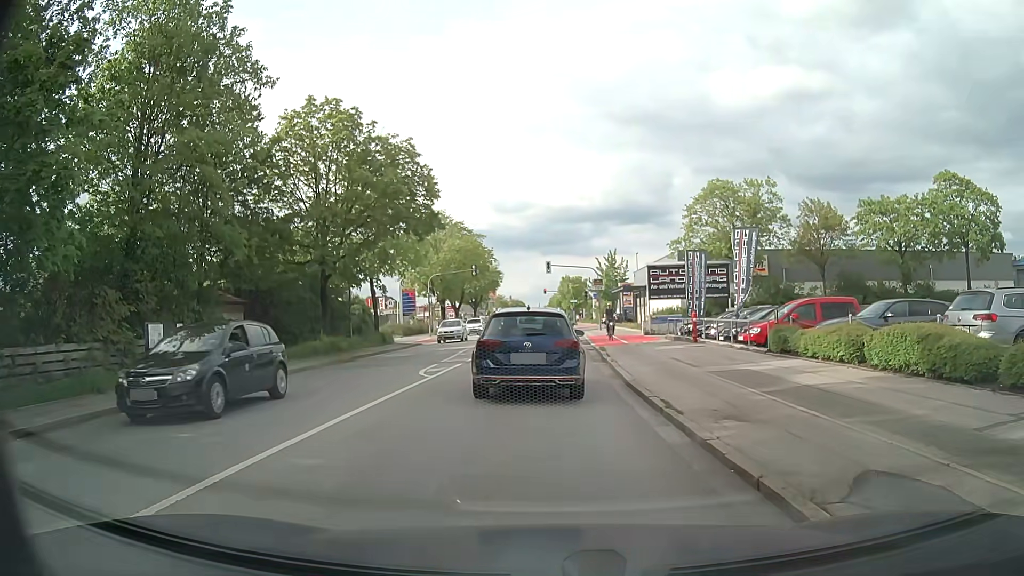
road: secondary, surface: asphalt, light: Day
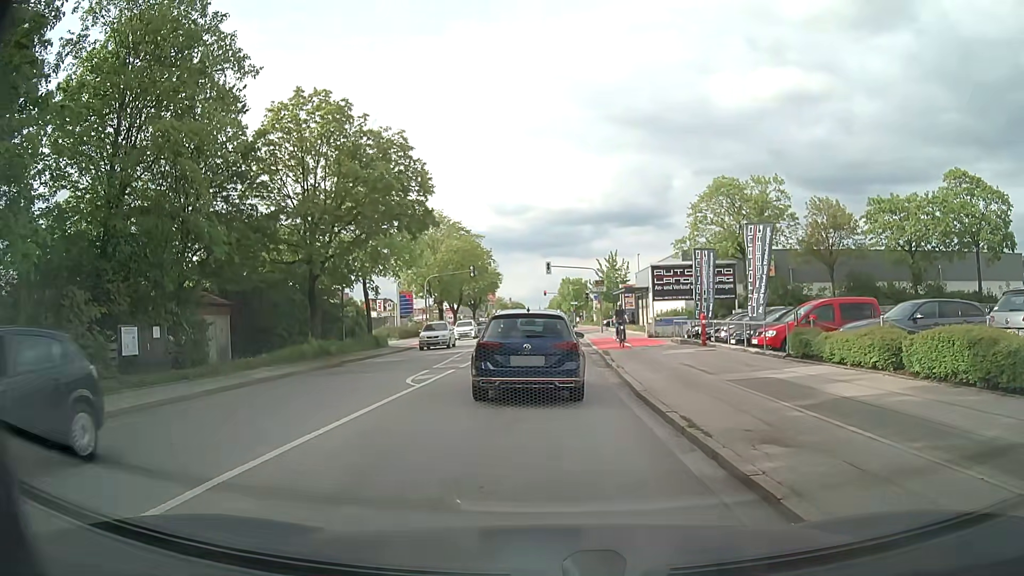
(0.0, +1.6) m; -1°
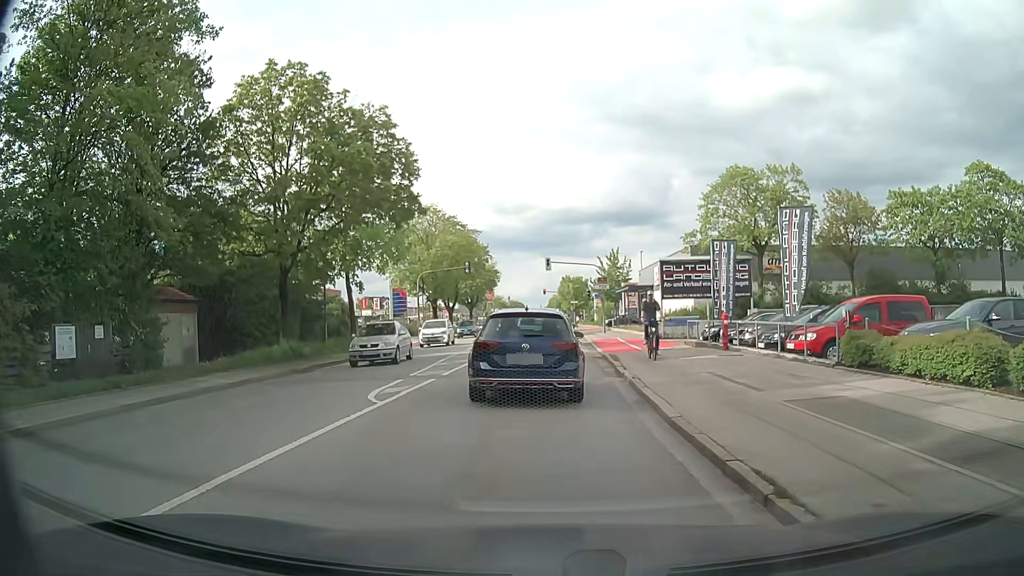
(0.0, +3.2) m; 0°
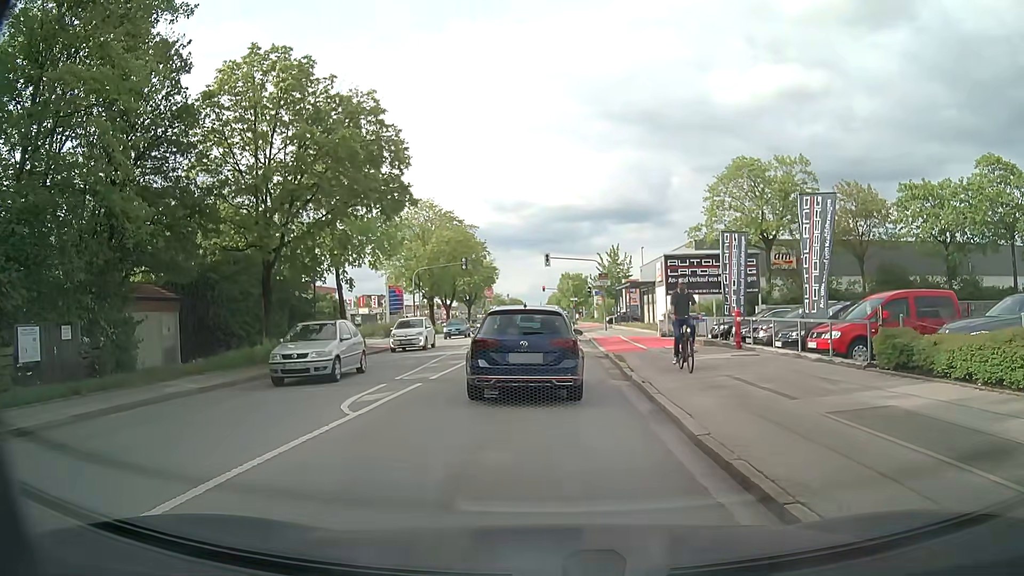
(0.0, +1.5) m; +2°
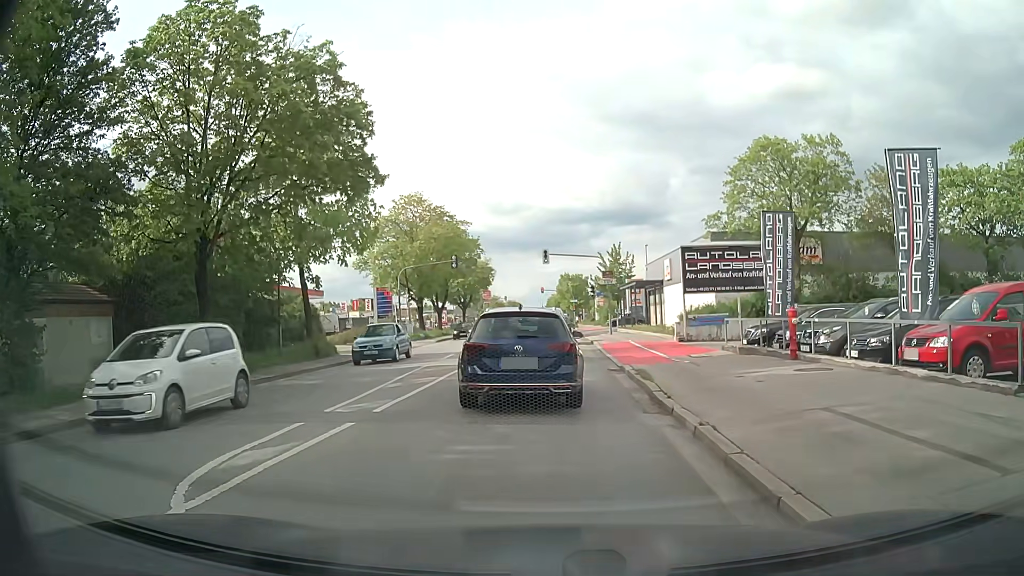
(-0.1, +4.8) m; -2°
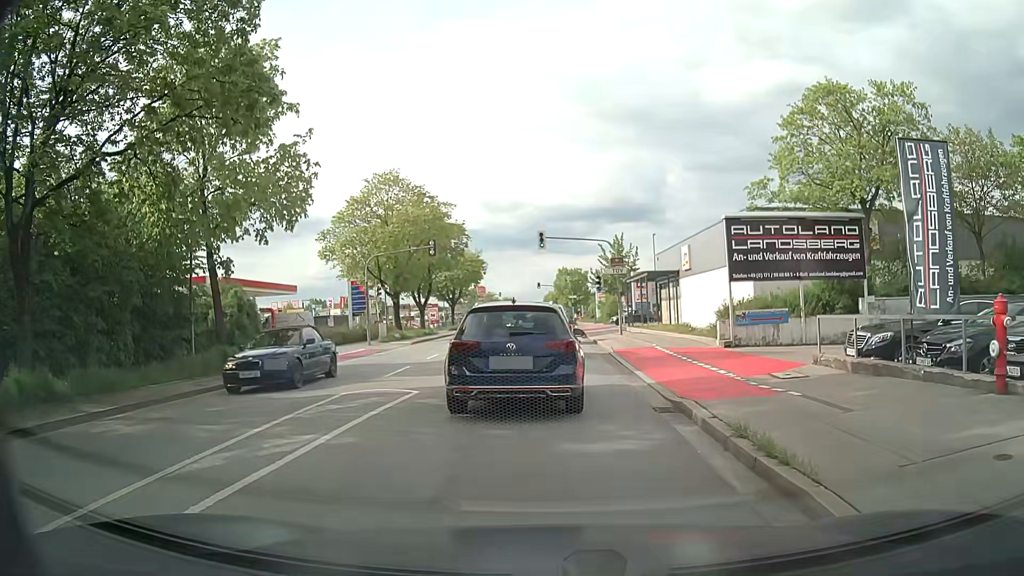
(+0.1, +8.0) m; -1°
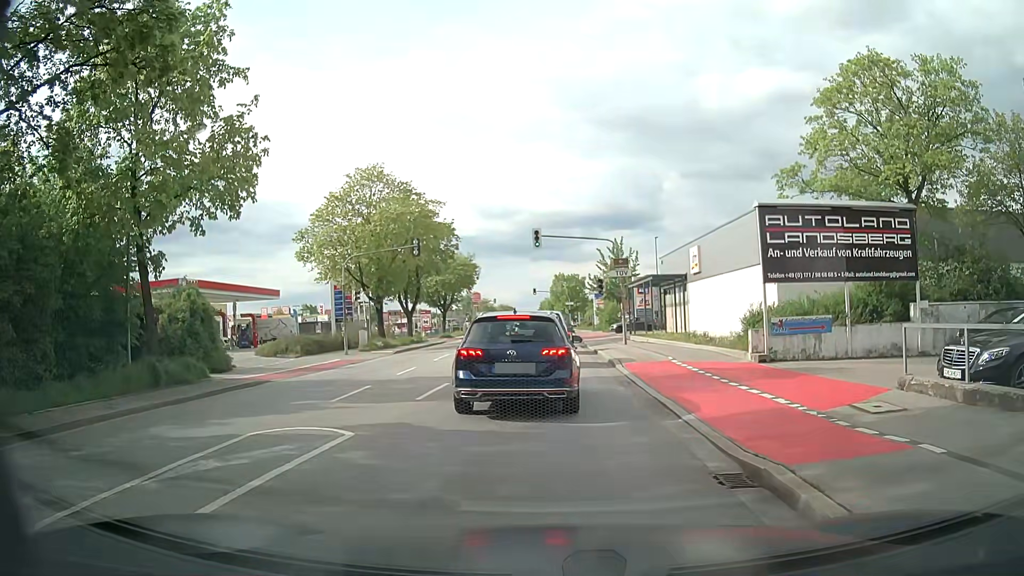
(+0.1, +3.9) m; +1°
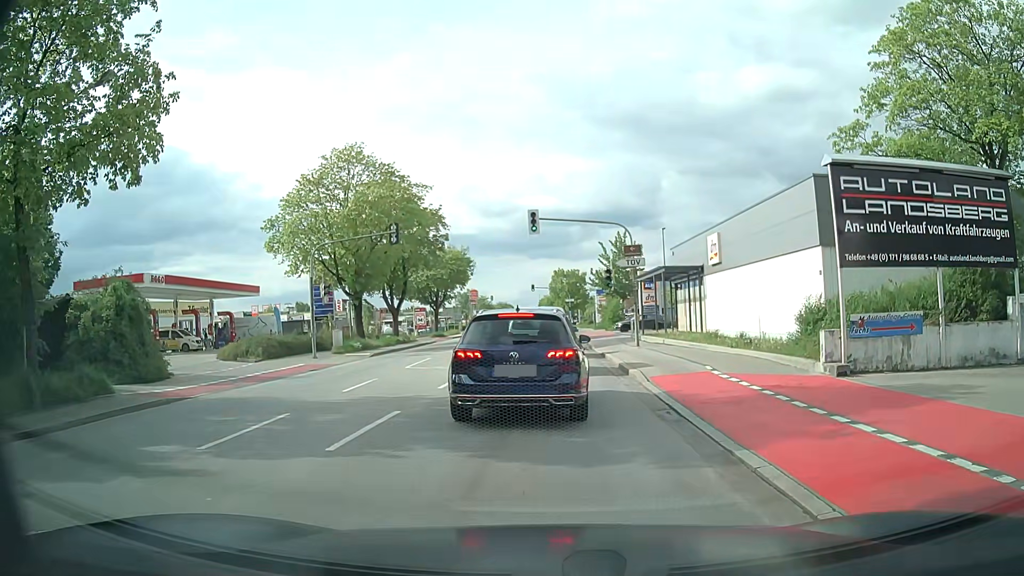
(+0.1, +4.9) m; +1°
